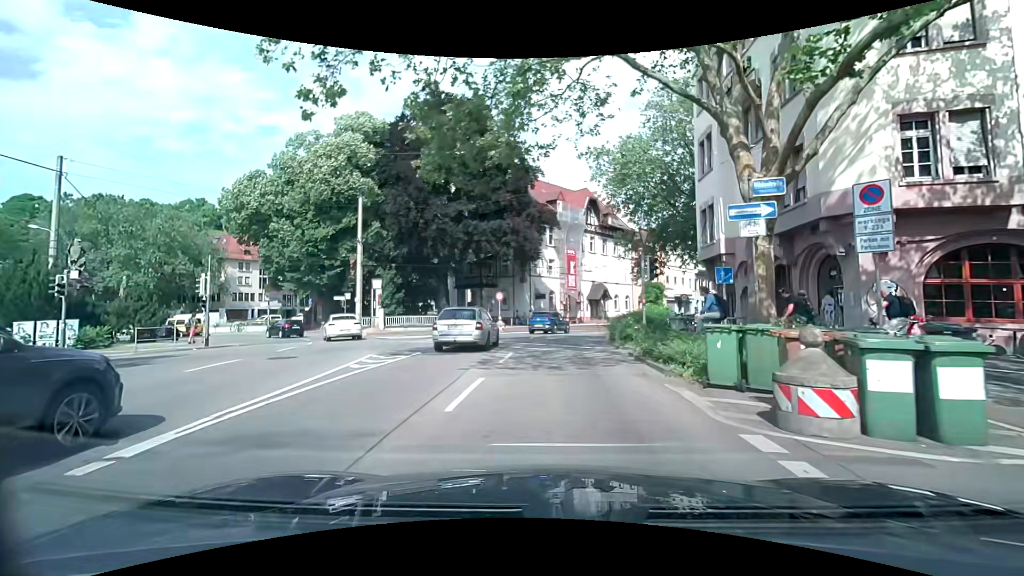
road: primary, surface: asphalt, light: Day
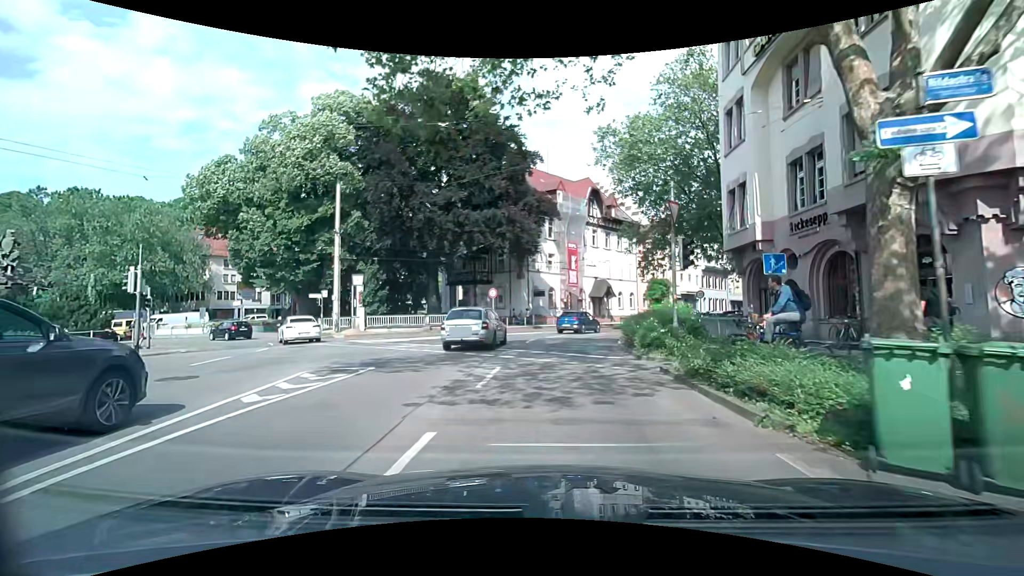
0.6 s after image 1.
(0.0, +4.1) m; +1°
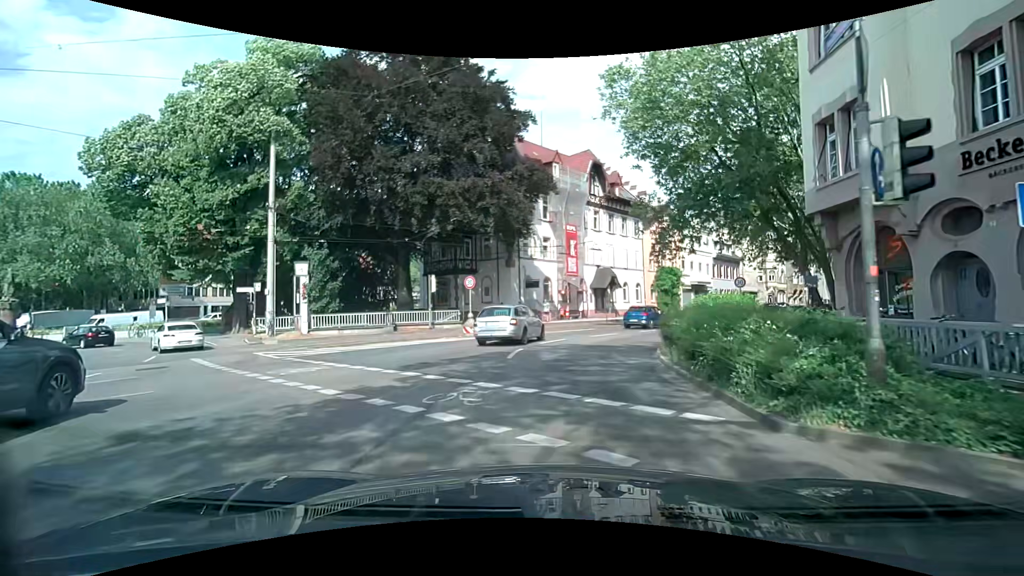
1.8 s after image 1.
(0.0, +7.9) m; 0°
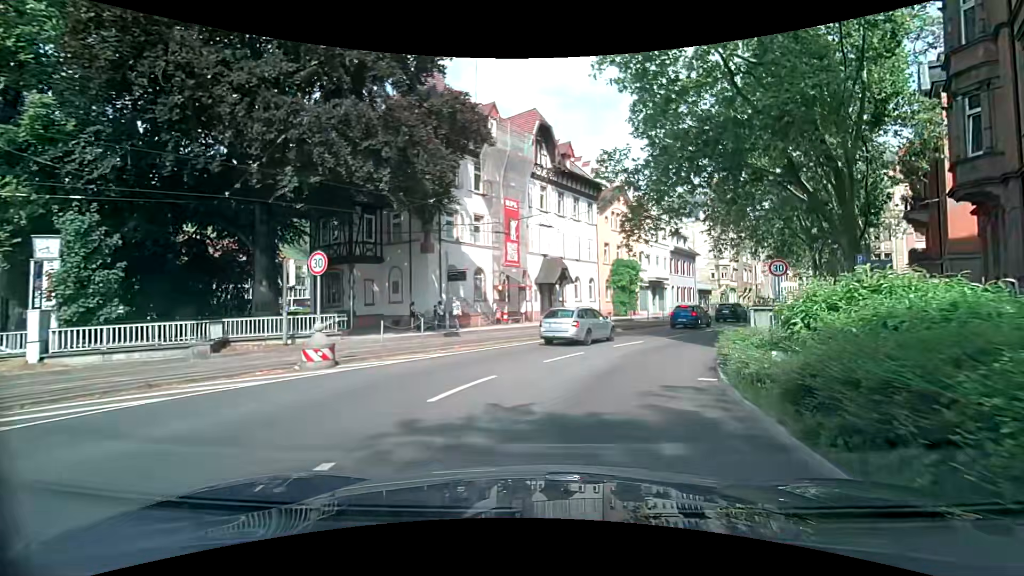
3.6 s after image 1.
(+0.3, +11.2) m; +4°
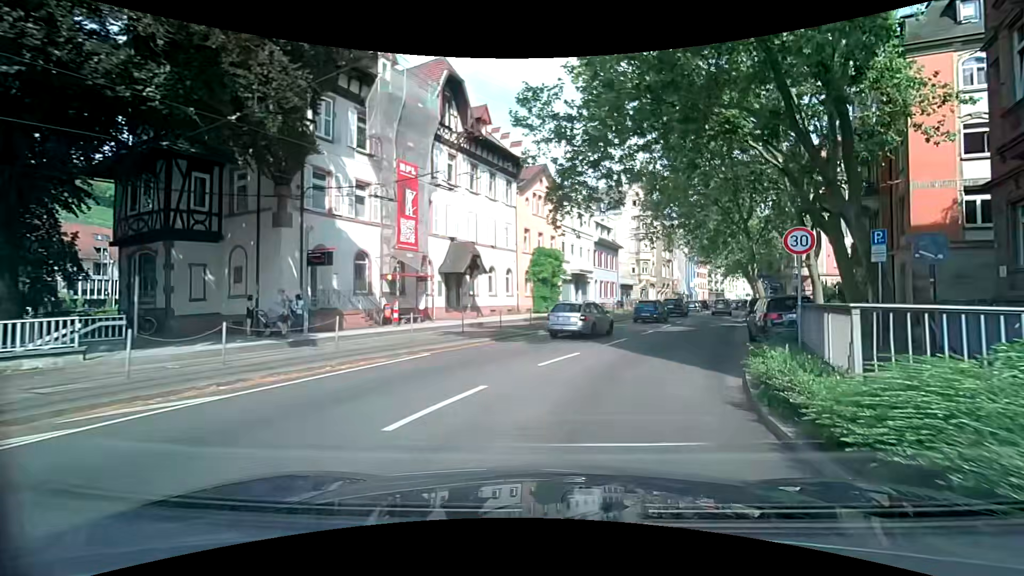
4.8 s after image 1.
(+0.7, +7.4) m; +9°
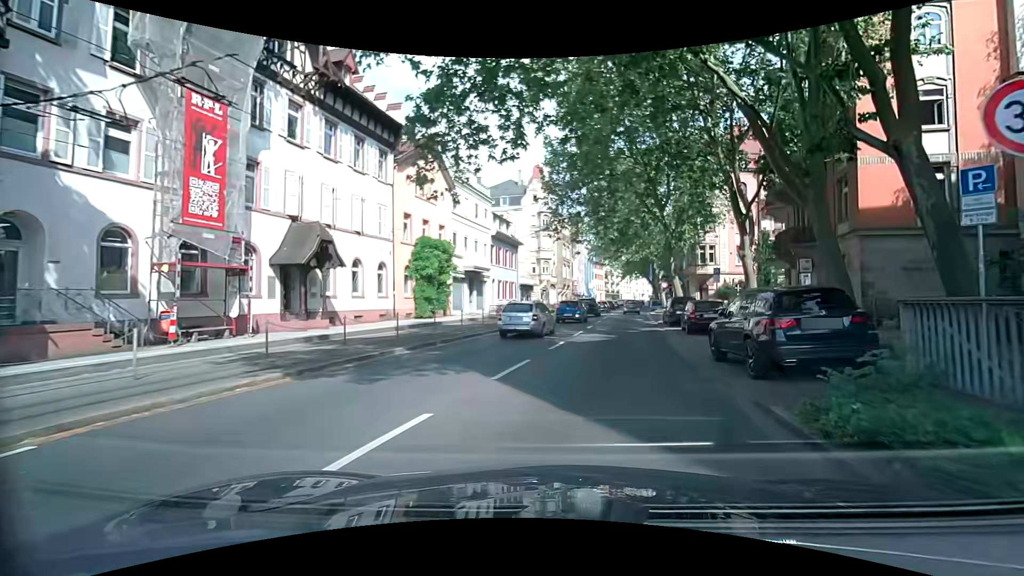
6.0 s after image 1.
(+0.9, +7.8) m; +13°
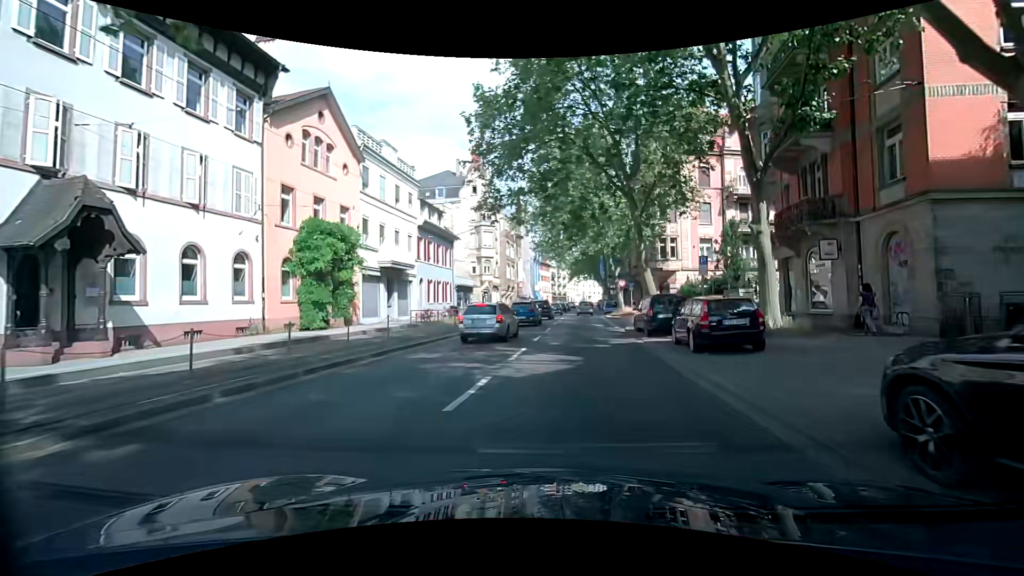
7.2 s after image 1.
(+0.5, +8.7) m; +4°
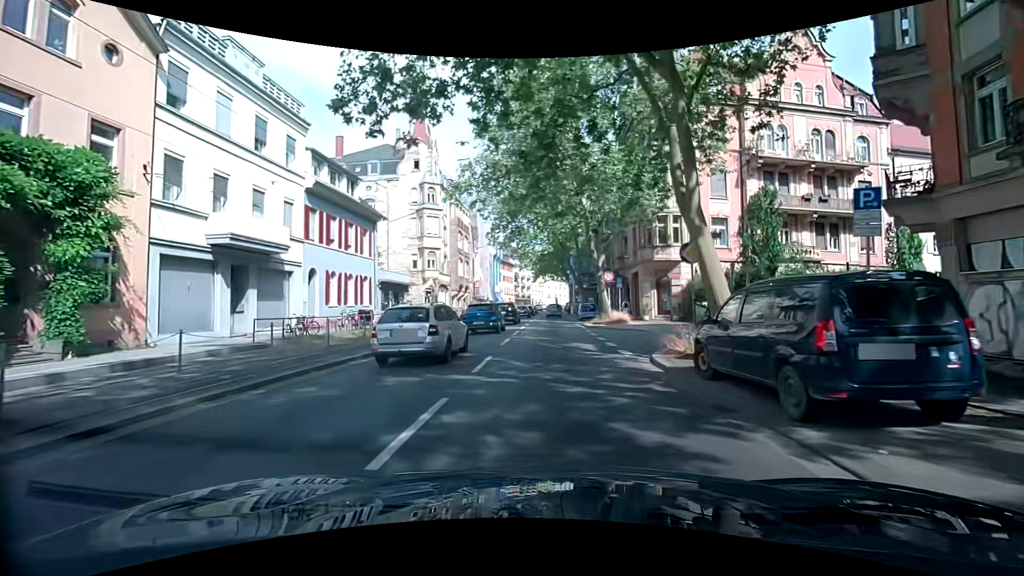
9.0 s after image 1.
(+0.7, +14.1) m; +4°
(0, +10) (+1, +20) (+1, +30) (+2, +40) (+3, +50) (+4, +60) (+5, +70) (+6, +80) (+6, +90) (+7, +100) m
